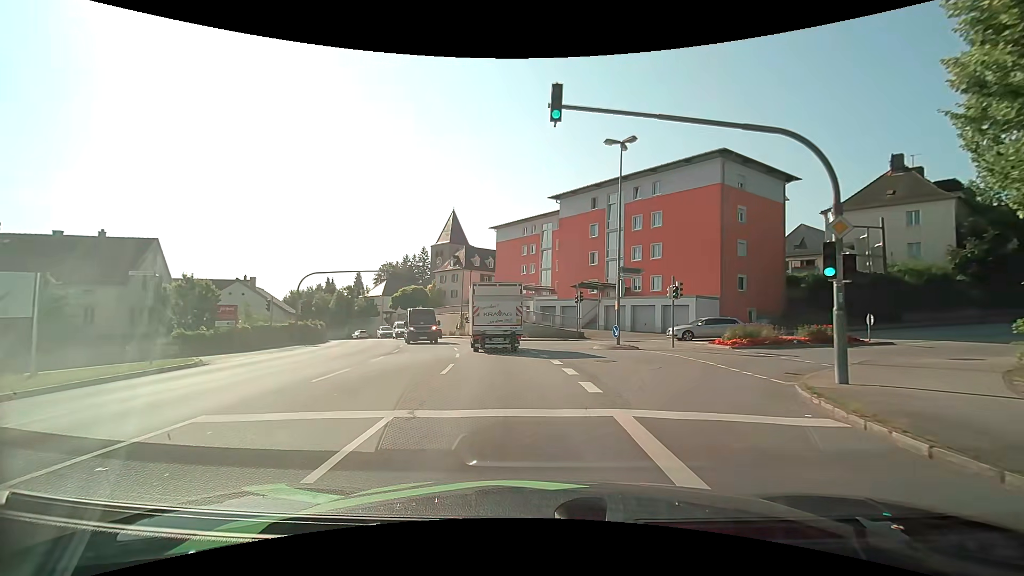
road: tertiary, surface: asphalt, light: Day
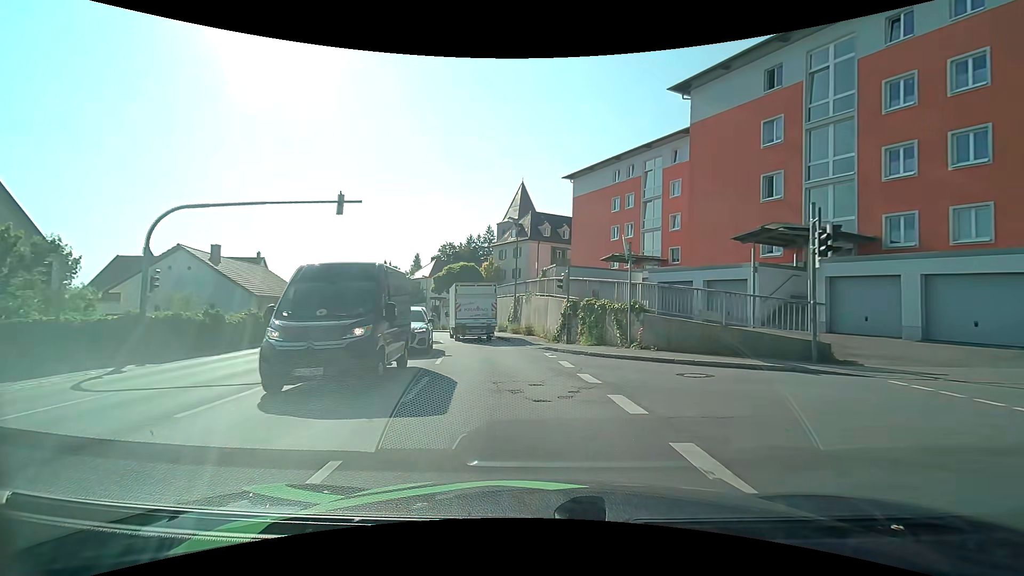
(-1.6, +23.2) m; -9°
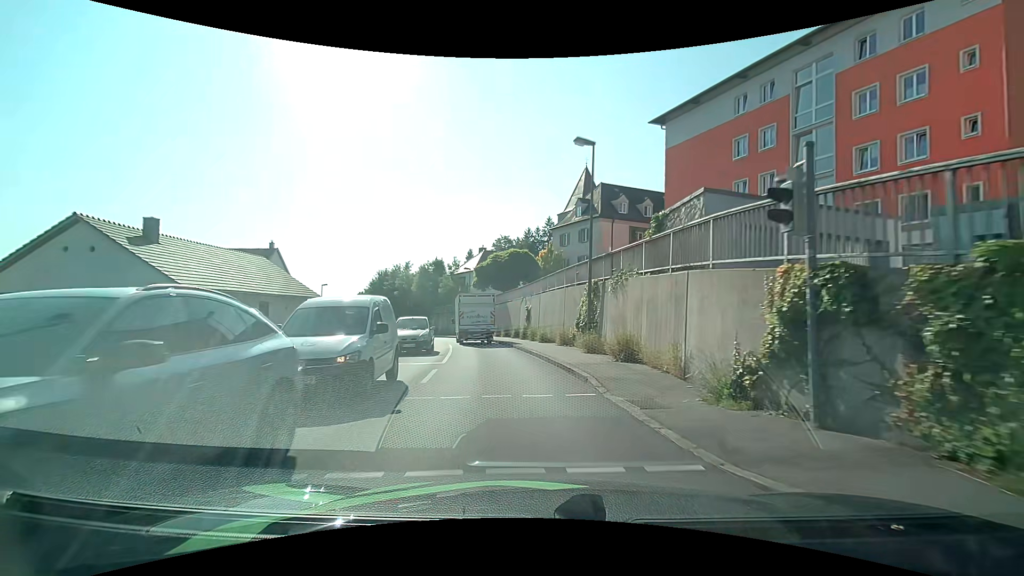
(-0.9, +15.5) m; -7°
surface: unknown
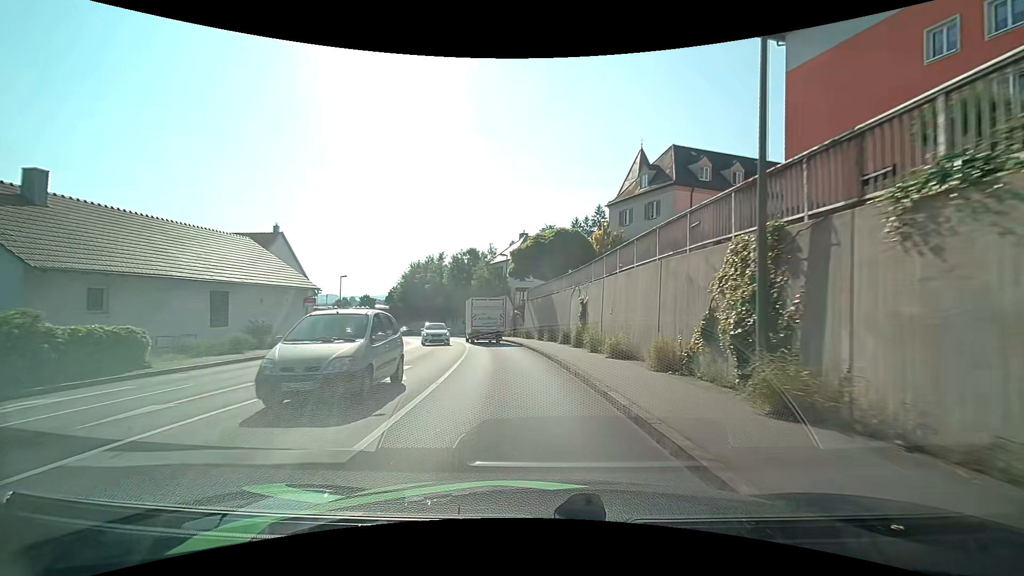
(-0.5, +11.0) m; -6°
(0, +10) (-1, +20) (-2, +30) (-4, +40) (-7, +49) (-10, +59) (-15, +68) (-20, +76) (-25, +85) (-30, +93) m
